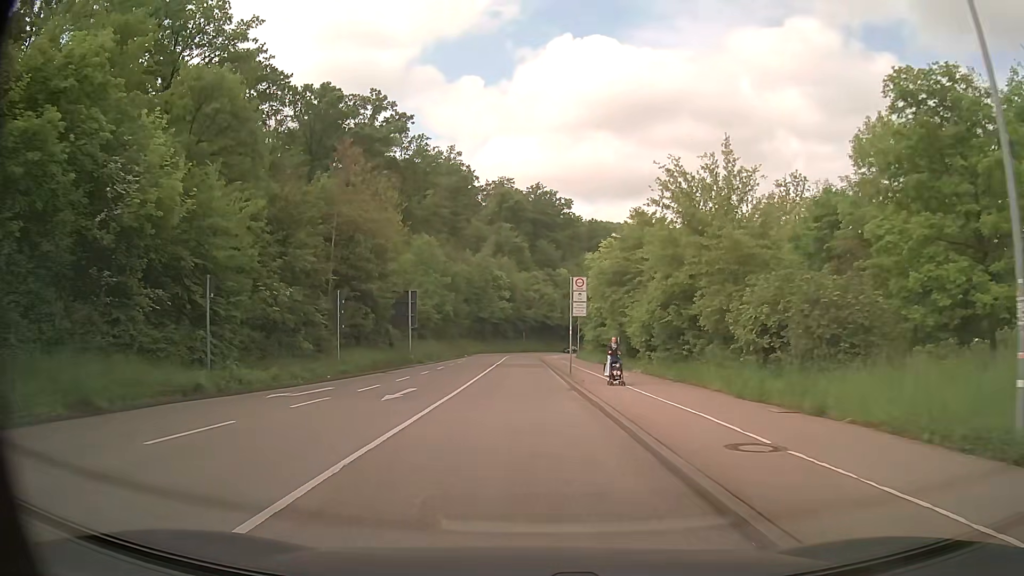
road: secondary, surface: asphalt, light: Day
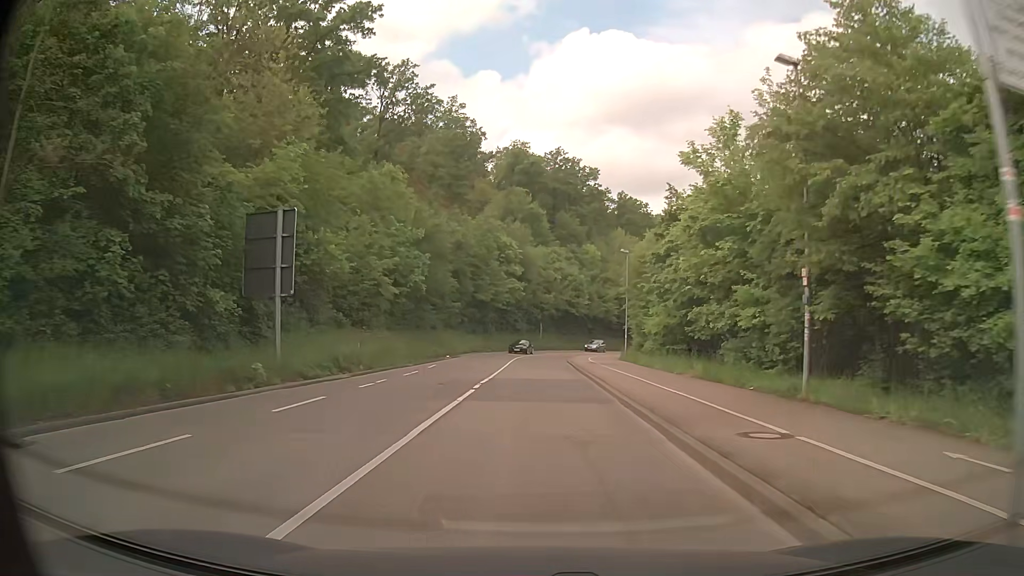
(-0.7, +27.0) m; -2°
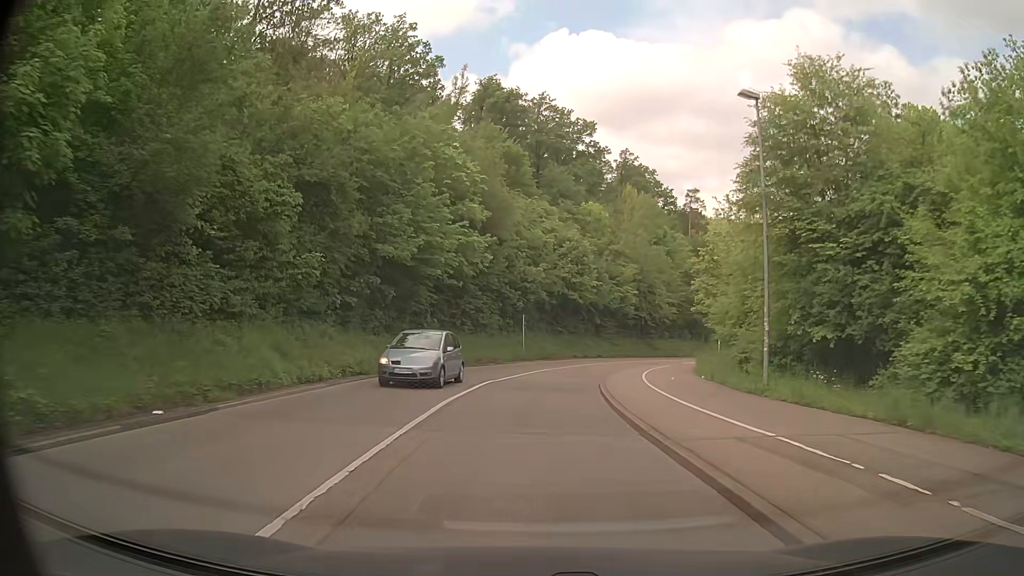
(+0.6, +33.0) m; +2°
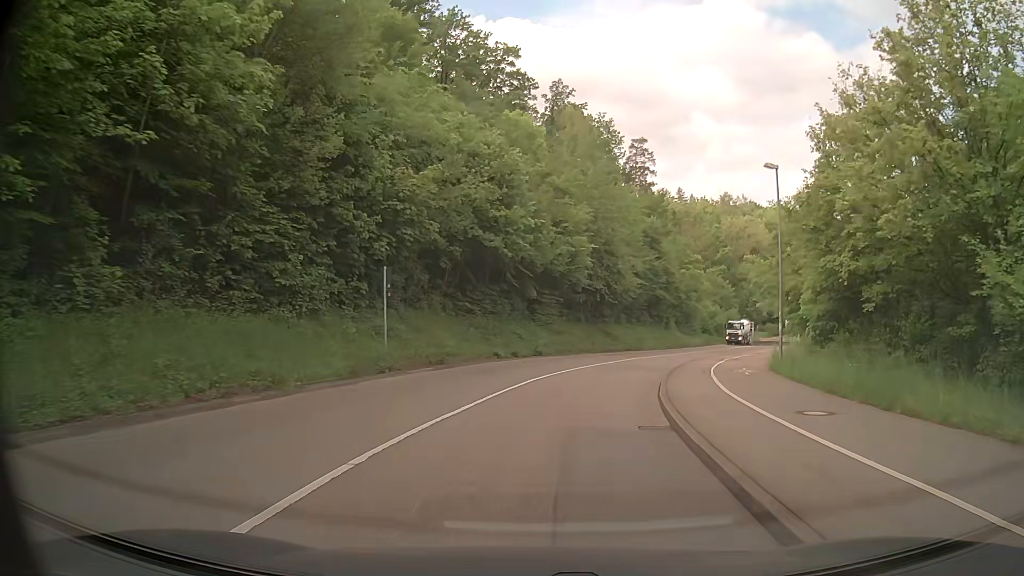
(+1.0, +25.8) m; +8°
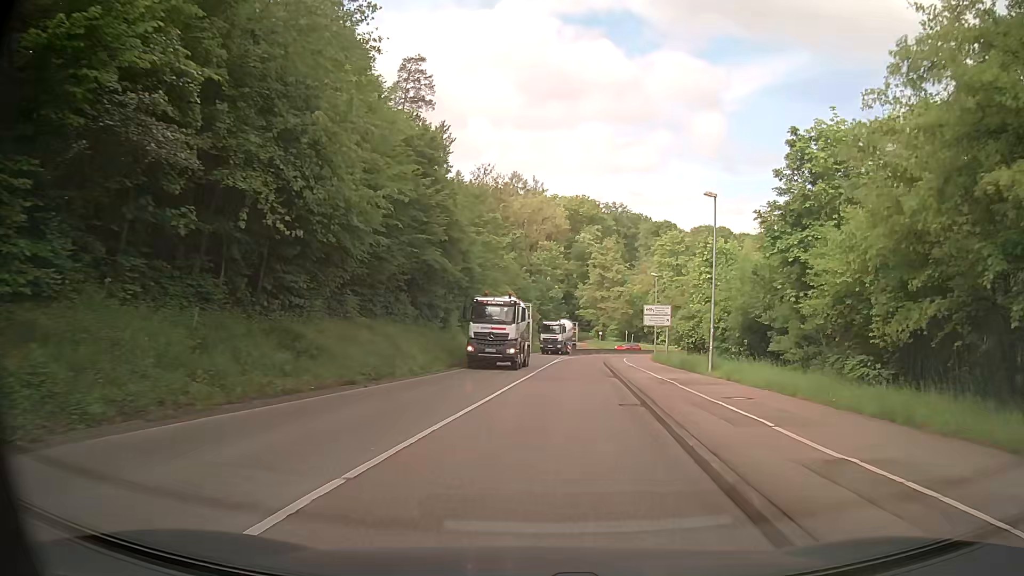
(+5.3, +32.3) m; +20°
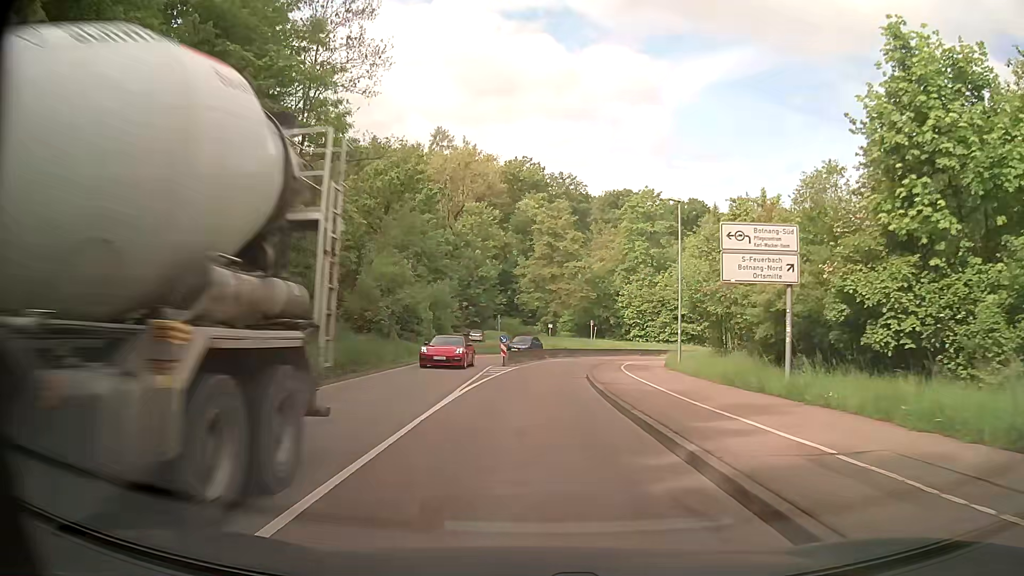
(+2.0, +33.4) m; +5°
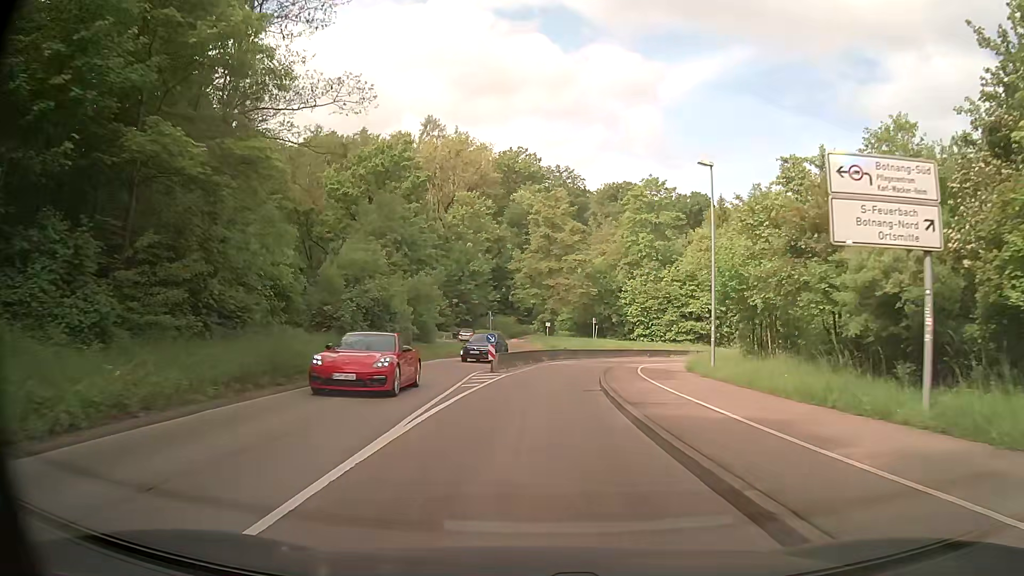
(+0.1, +6.7) m; +1°
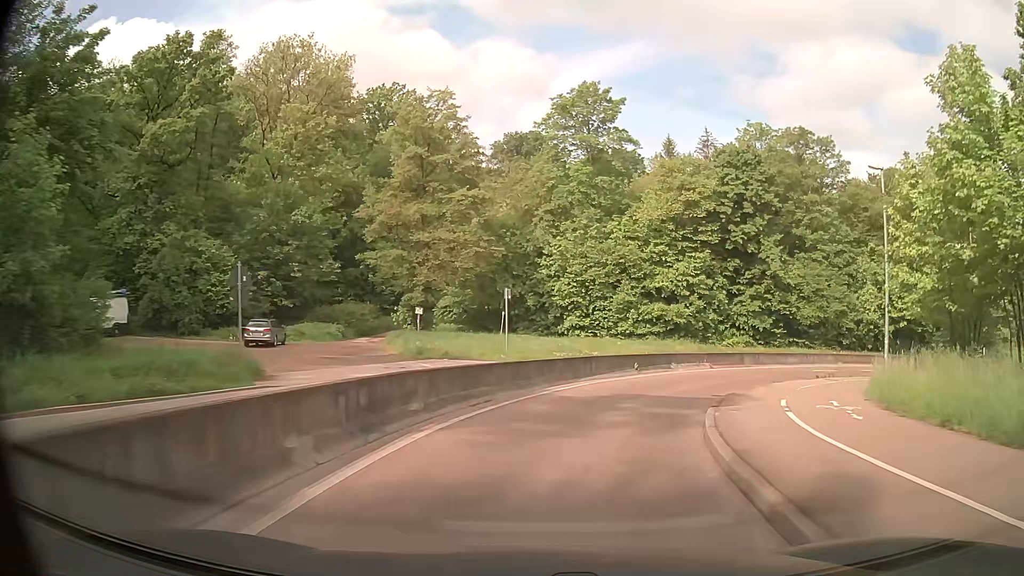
(+1.5, +32.9) m; +8°
(+1, +10) (+4, +20) (+9, +28) (+16, +35) (+24, +40) (+34, +43) (+44, +43) (+54, +41) (+63, +37) (+71, +31) m
